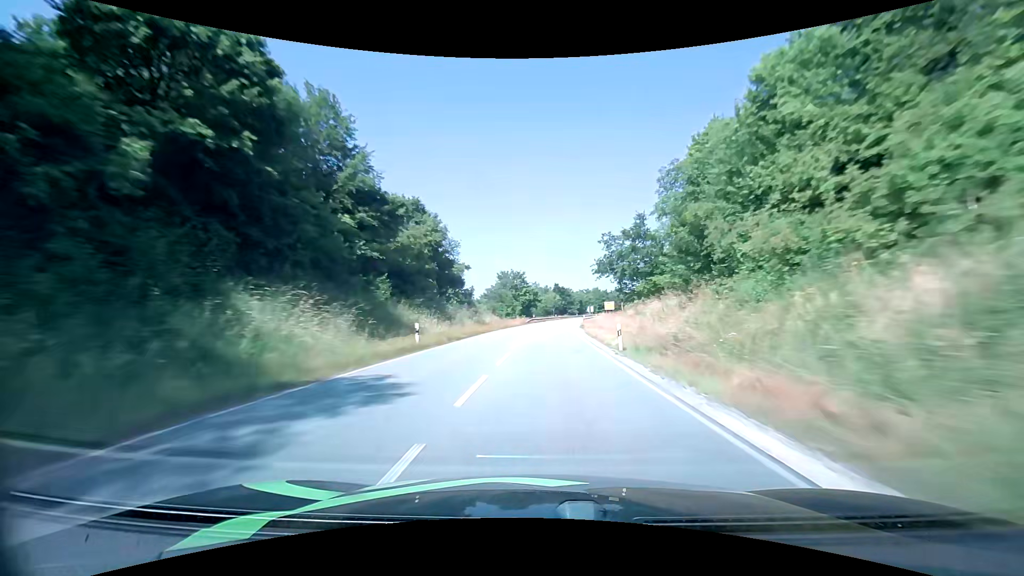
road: primary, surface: asphalt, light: Day
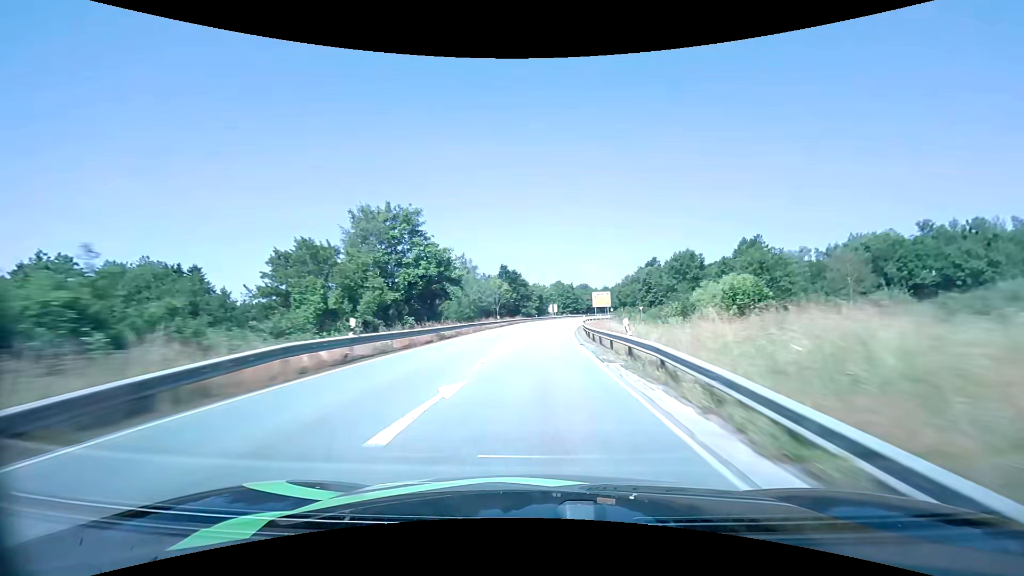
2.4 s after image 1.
(+3.2, +67.9) m; +5°
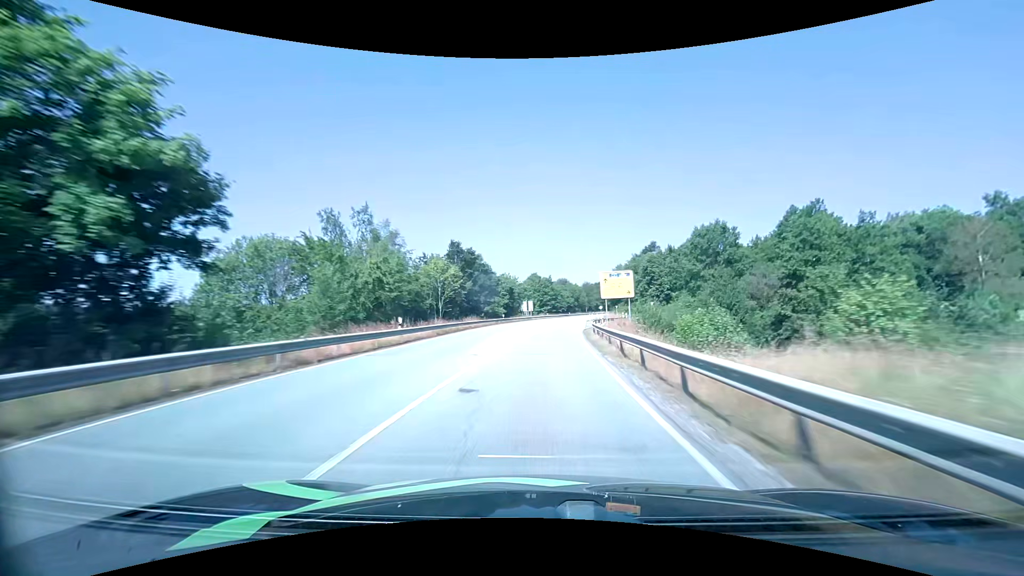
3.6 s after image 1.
(+0.9, +34.0) m; +3°
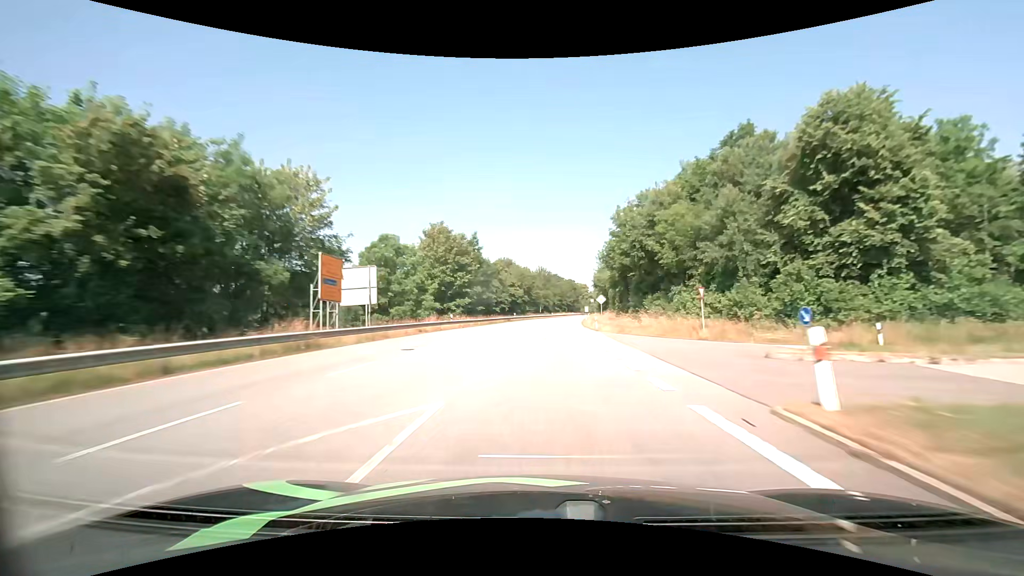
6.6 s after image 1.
(+5.2, +84.6) m; +6°
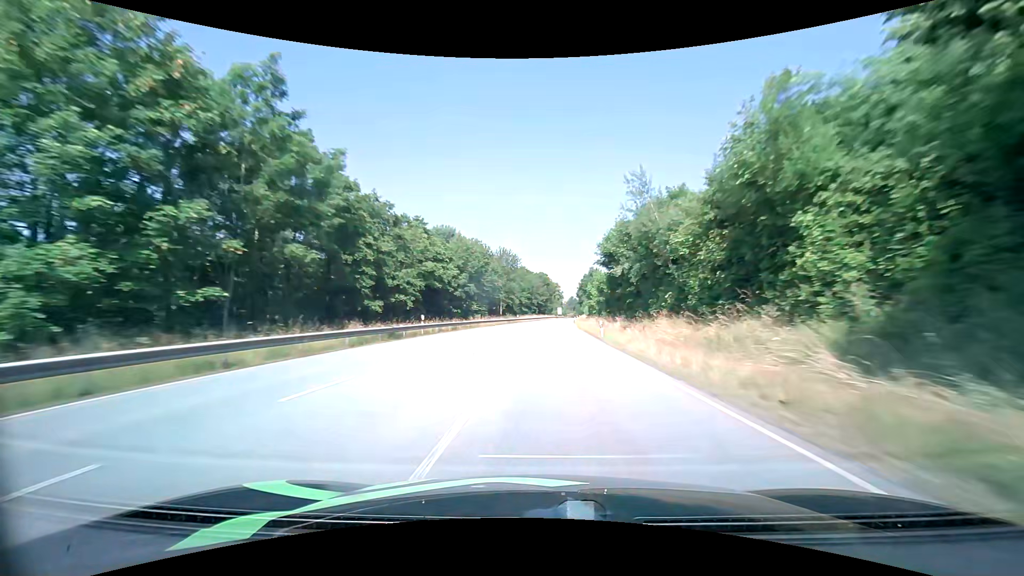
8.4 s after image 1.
(+1.4, +50.2) m; +4°
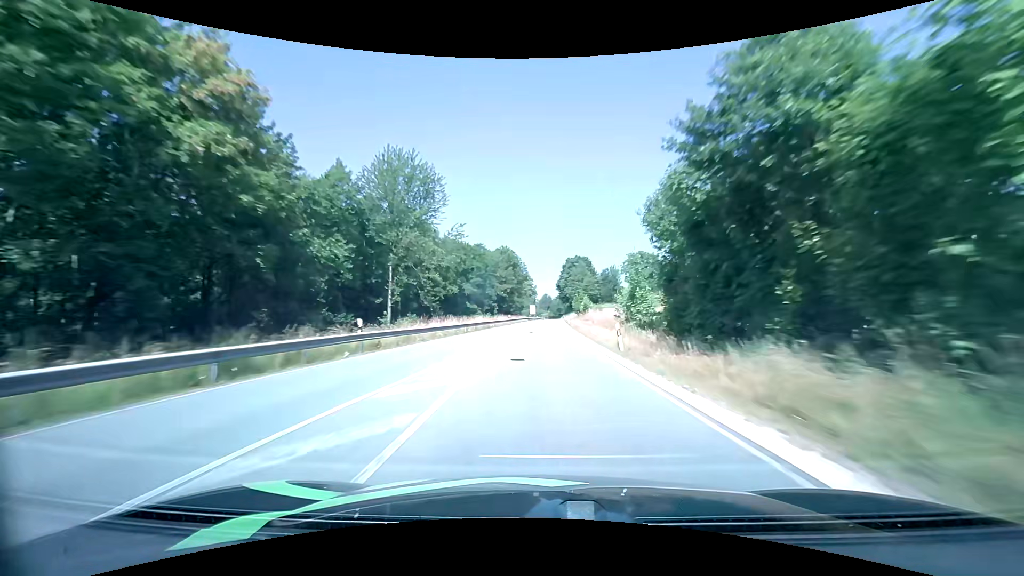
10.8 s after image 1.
(+2.2, +65.9) m; +3°
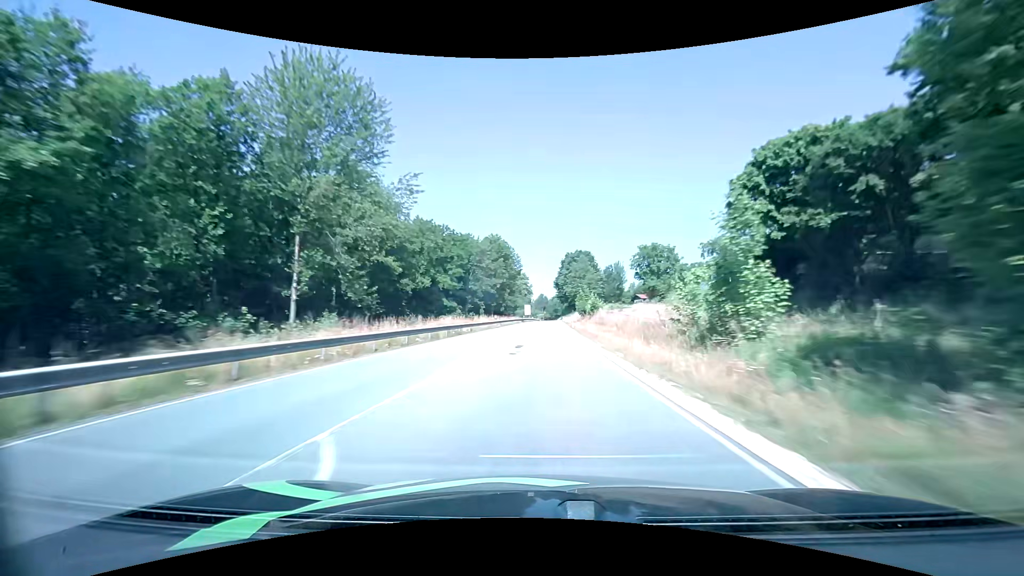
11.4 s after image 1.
(+0.1, +16.2) m; 0°
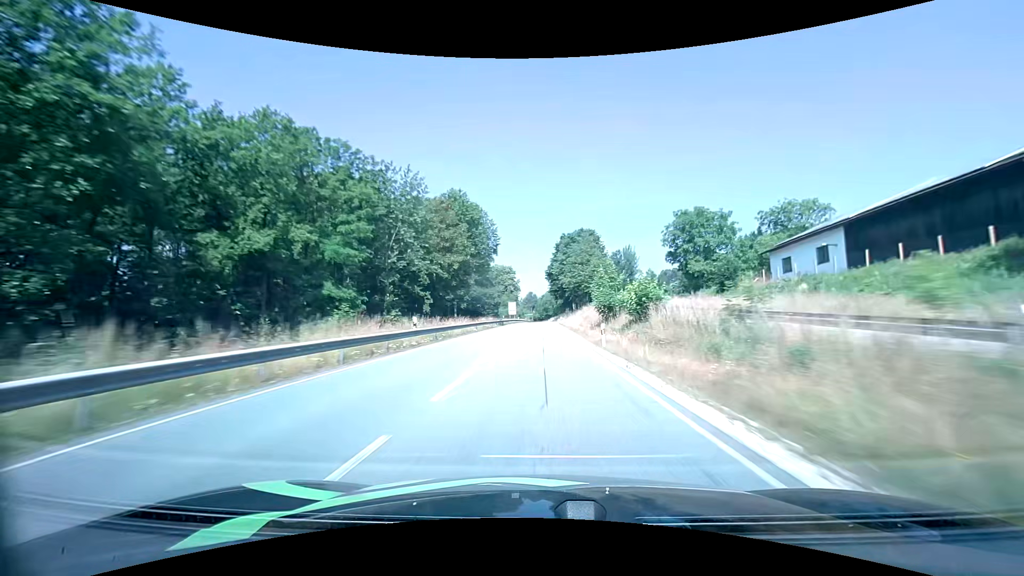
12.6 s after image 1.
(+0.4, +32.2) m; +1°
(0, +10) (0, +20) (0, +30) (0, +40) (0, +50) (+1, +60) (+1, +70) (+1, +80) (+1, +90) (+1, +100) m
